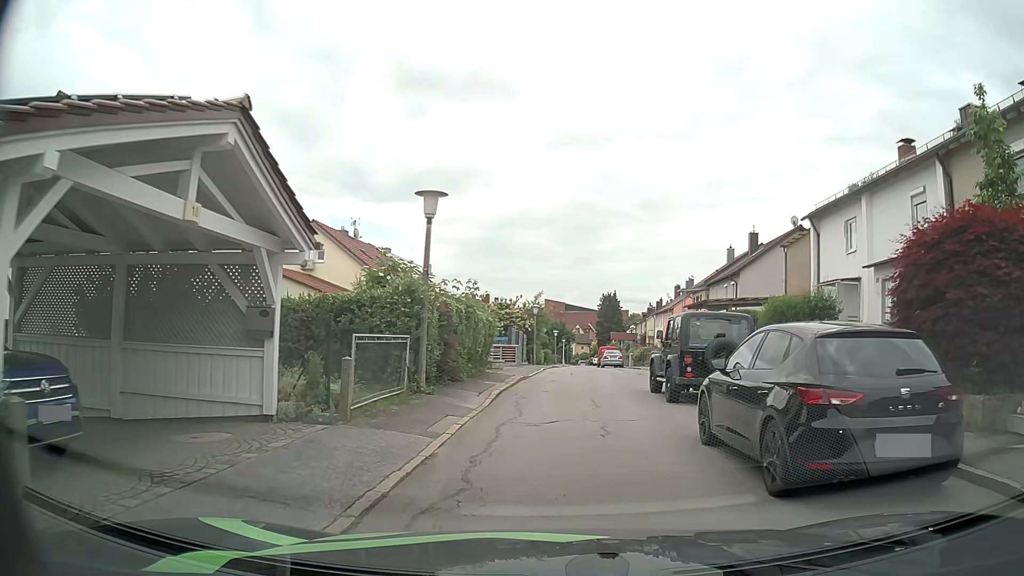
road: residential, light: Day
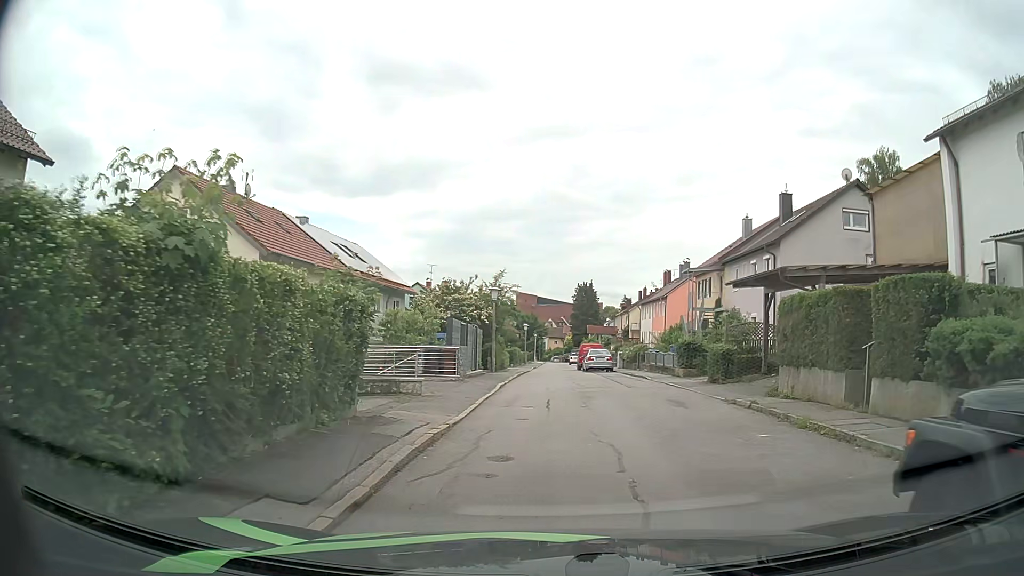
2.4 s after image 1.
(+0.3, +12.7) m; +3°
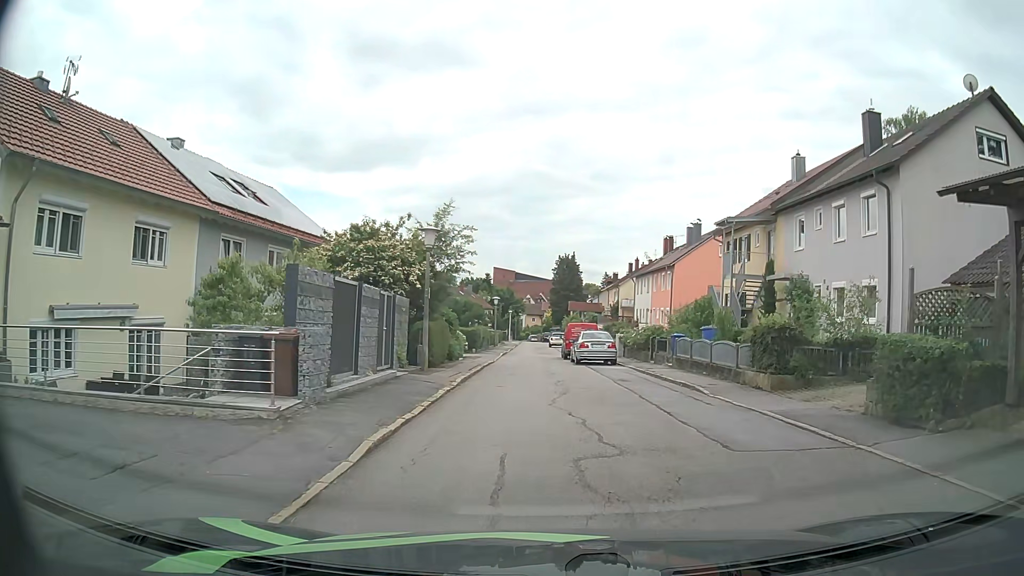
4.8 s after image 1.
(0.0, +12.9) m; +1°
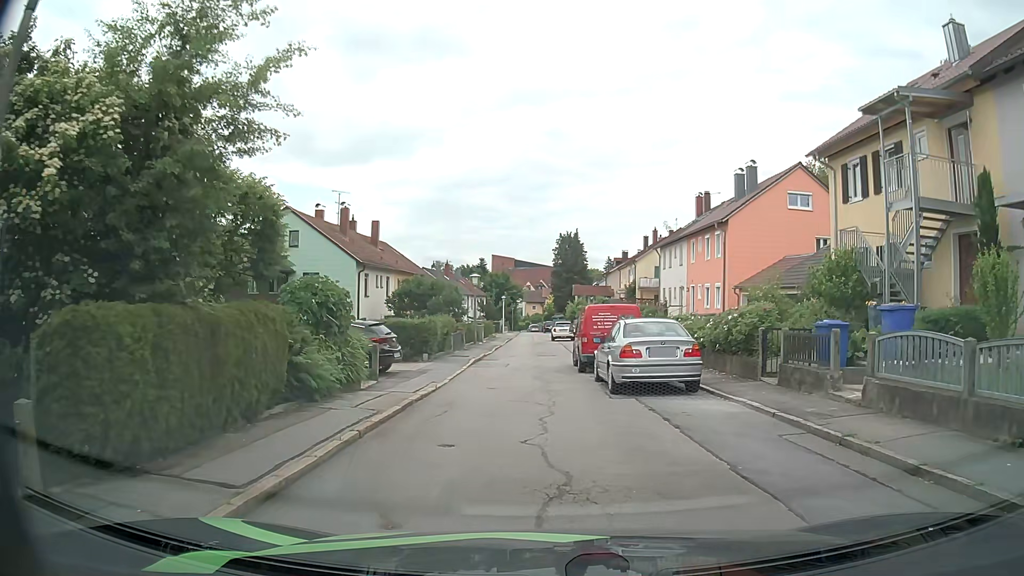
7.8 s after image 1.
(+0.2, +15.1) m; +1°
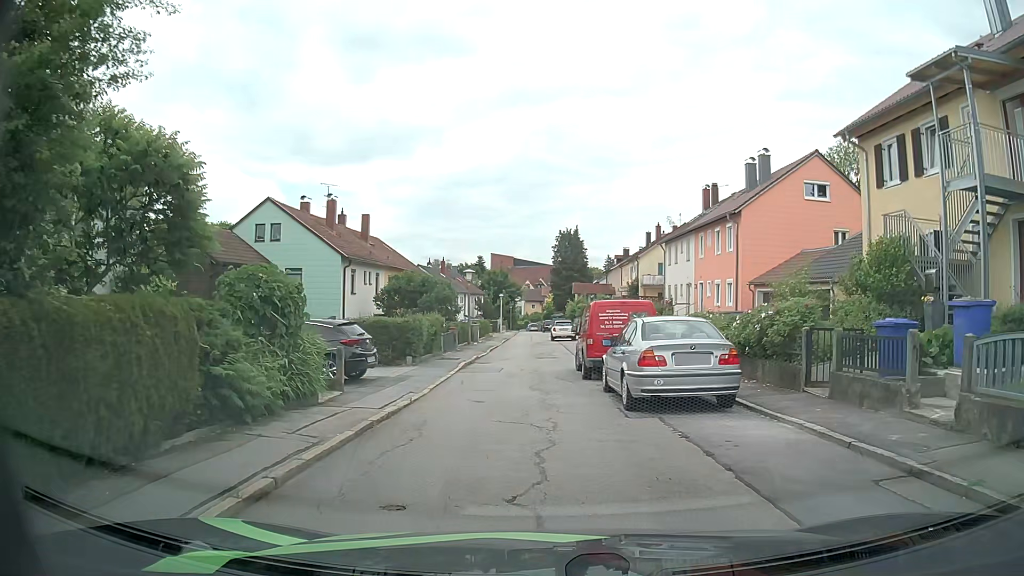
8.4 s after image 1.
(0.0, +2.5) m; -1°
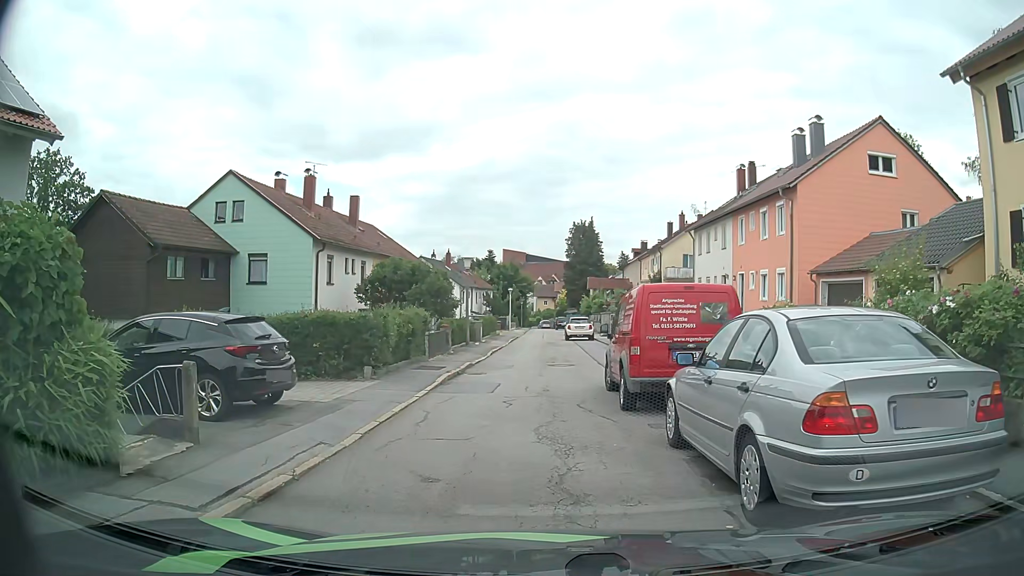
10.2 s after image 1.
(0.0, +5.8) m; 0°
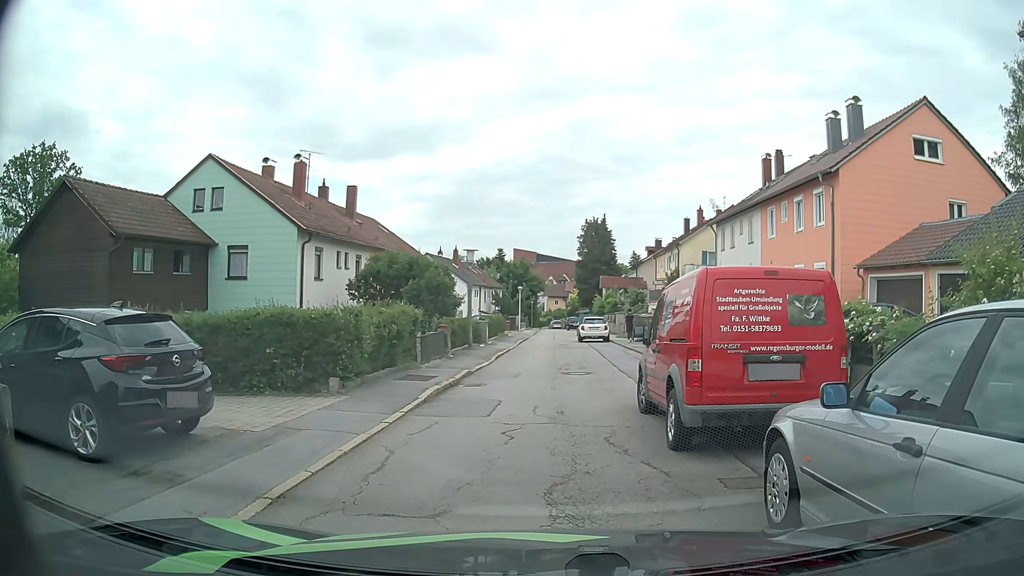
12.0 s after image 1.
(-0.1, +2.9) m; -2°
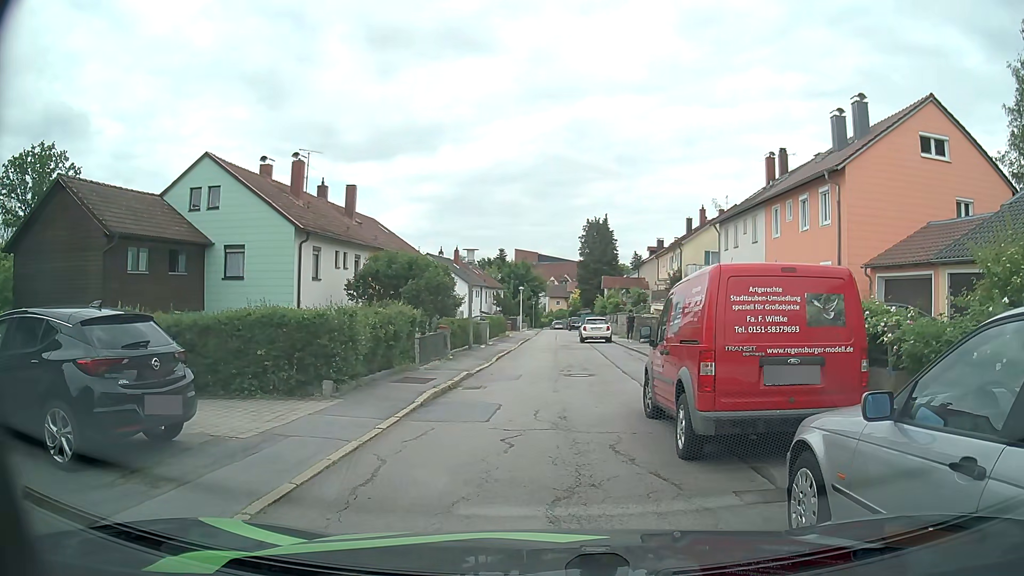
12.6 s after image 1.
(0.0, +0.4) m; 0°
